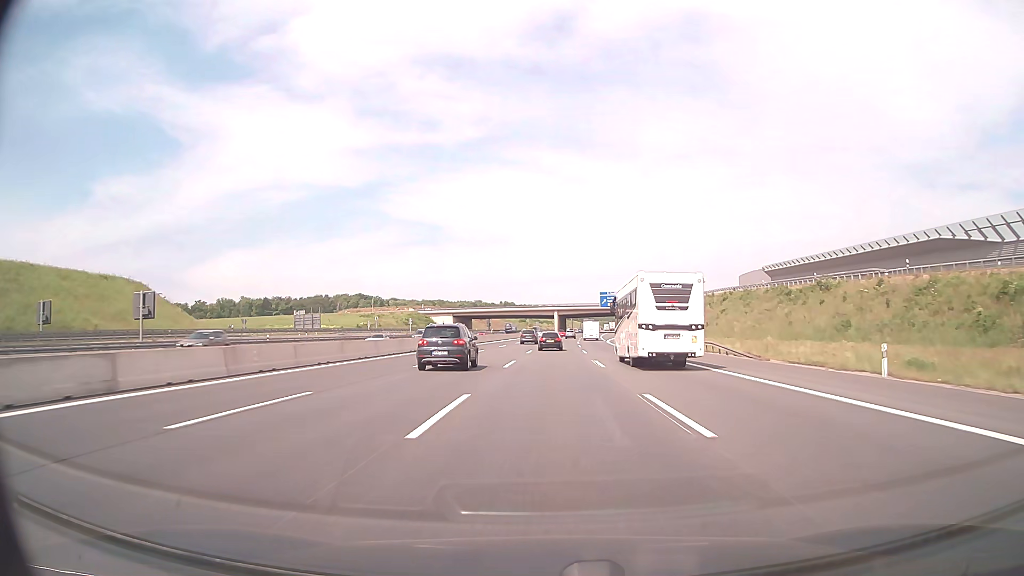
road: motorway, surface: asphalt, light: Day
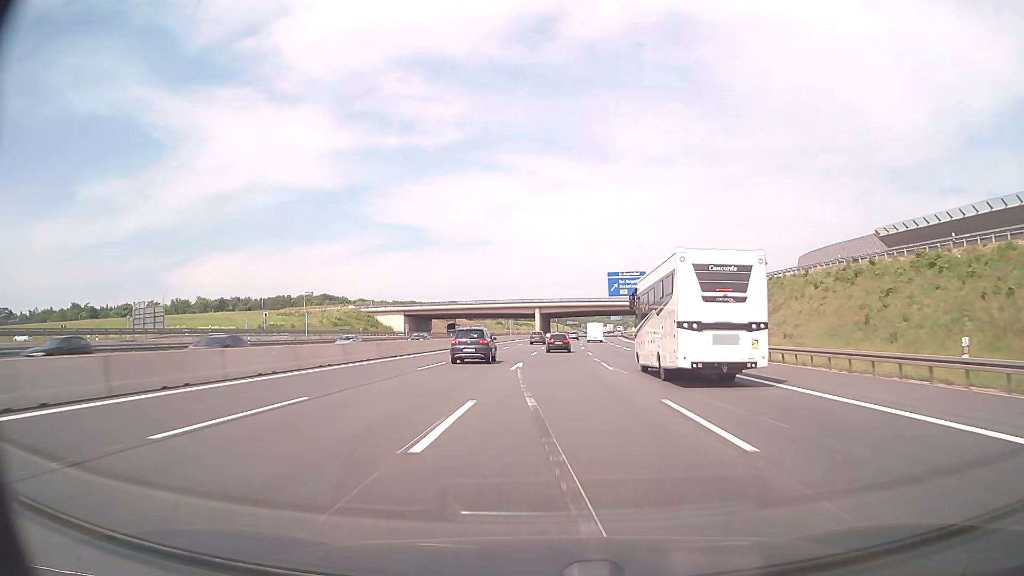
(+0.7, +54.6) m; +2°
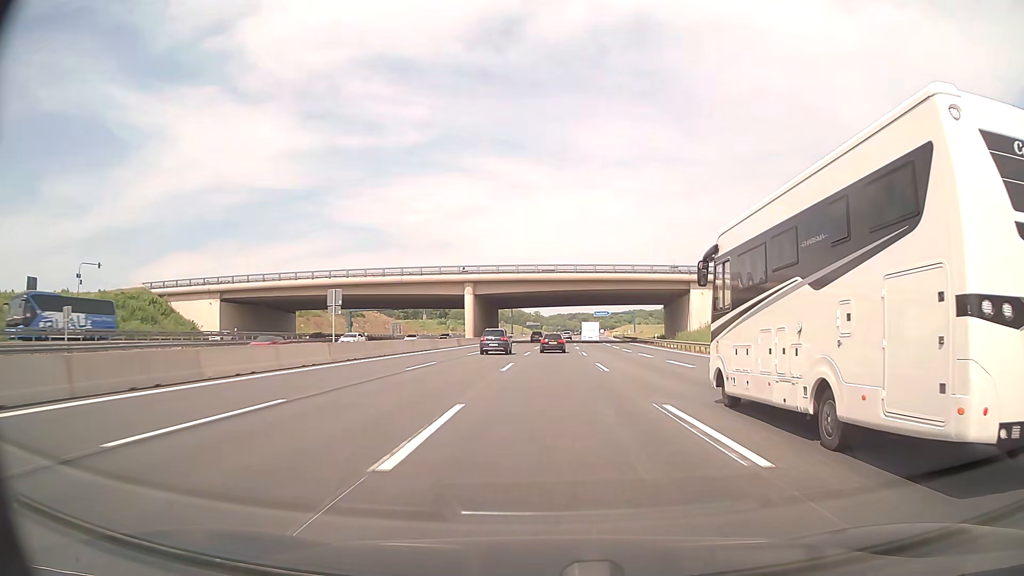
(+2.7, +90.9) m; +3°
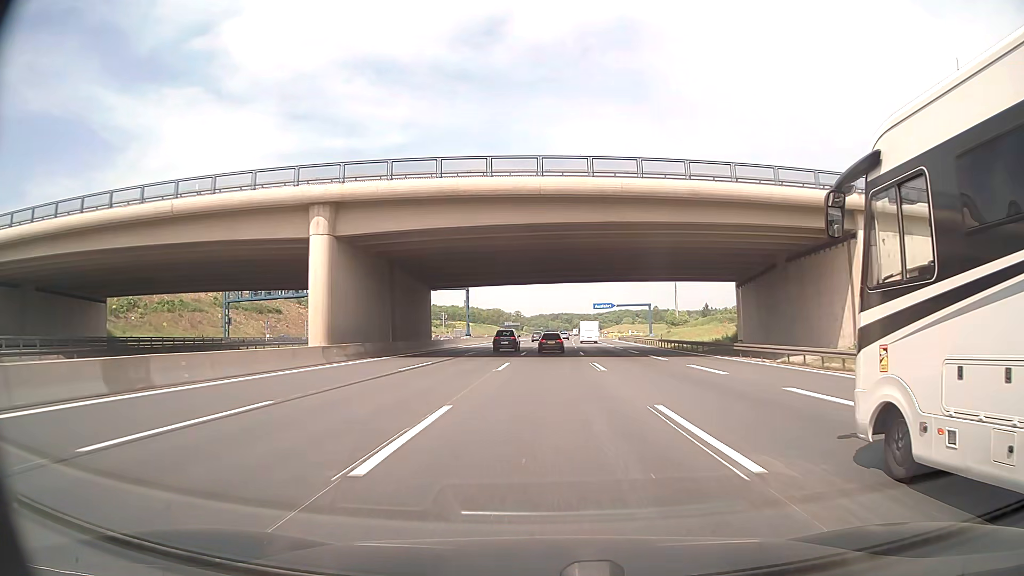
(+1.0, +54.3) m; +2°
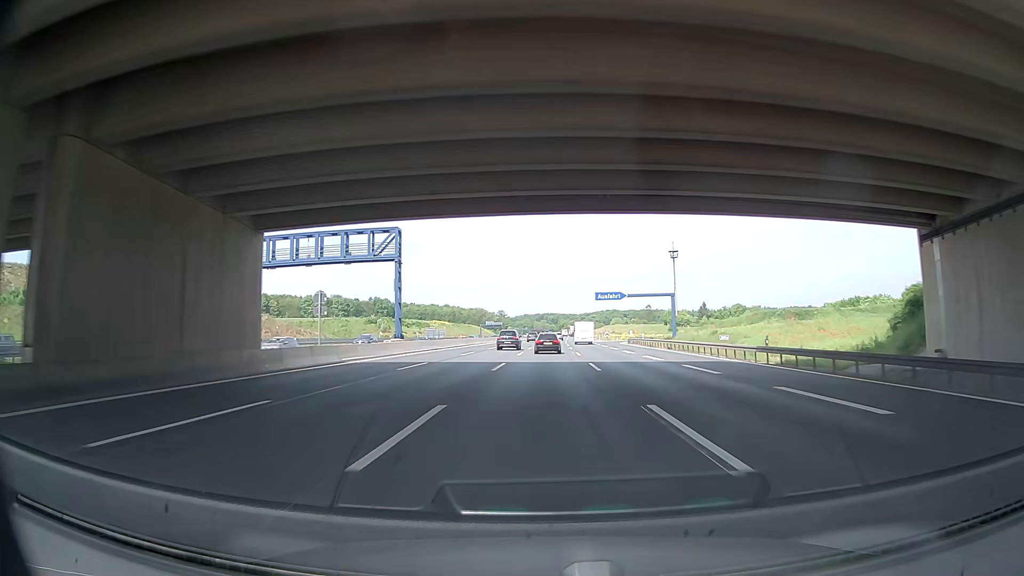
(+0.3, +35.8) m; +1°
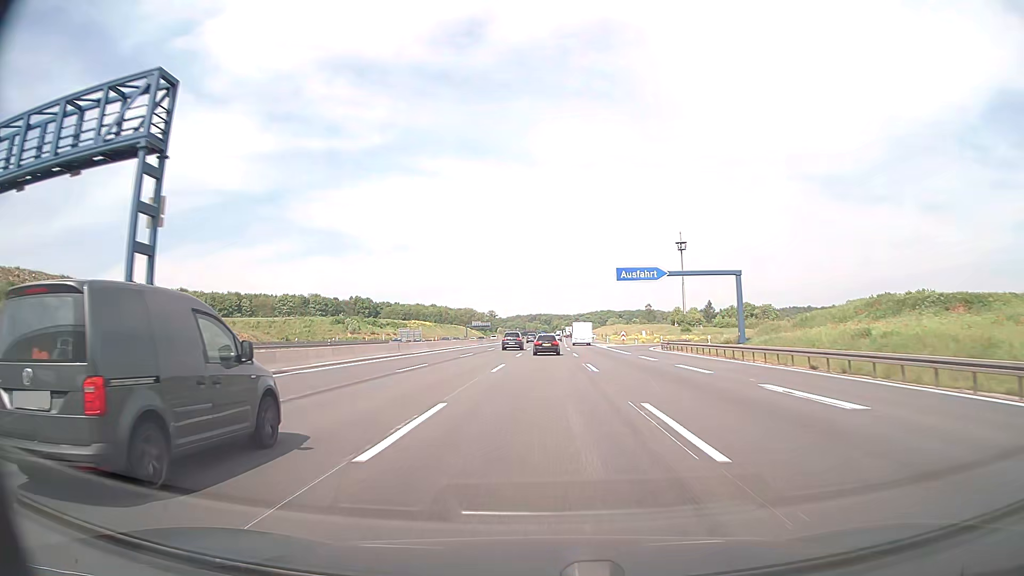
(+0.5, +35.4) m; +1°
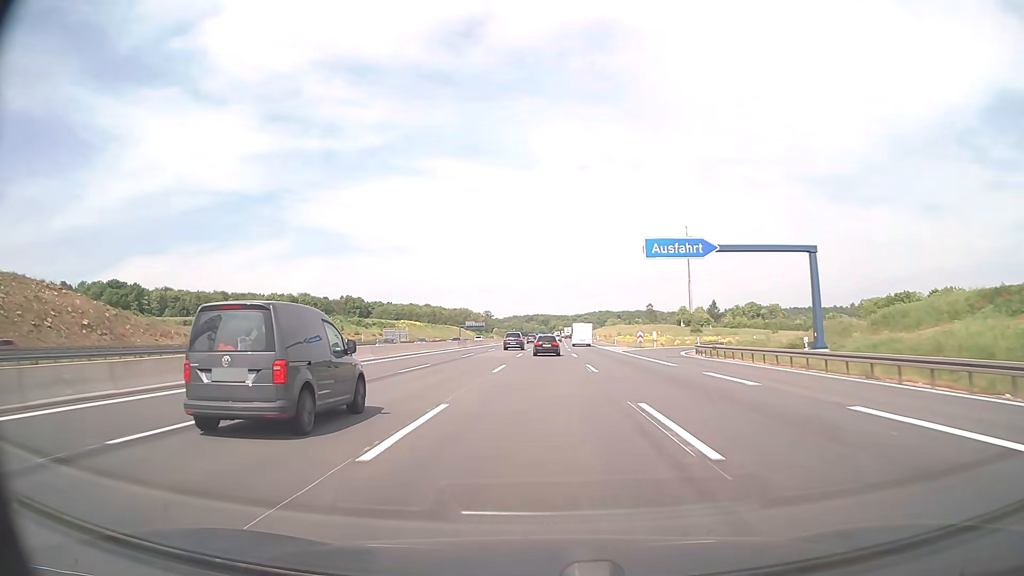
(+0.1, +17.7) m; 0°
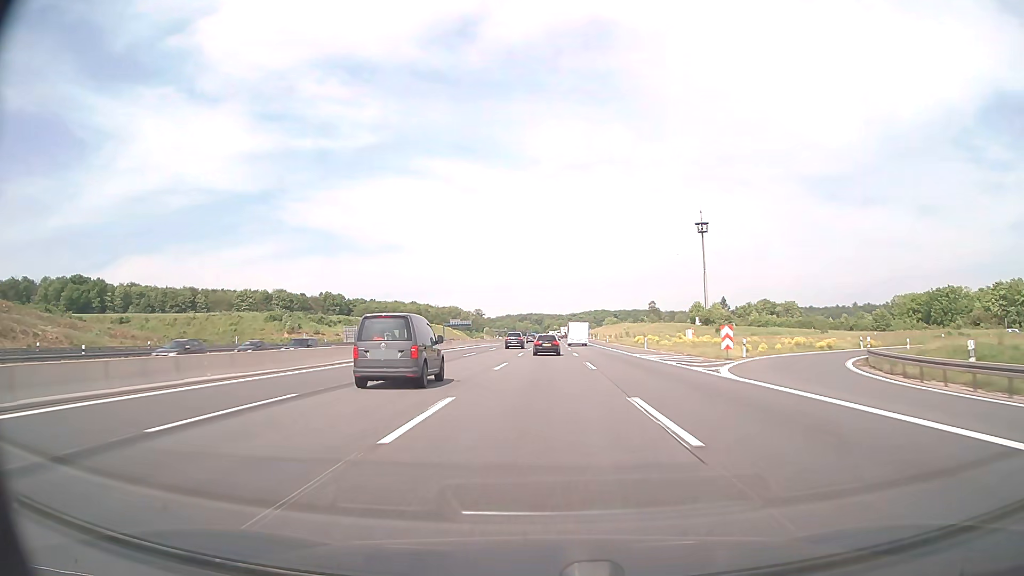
(0.0, +35.4) m; 0°
(0, +10) (0, +20) (0, +30) (0, +40) (0, +50) (+1, +60) (+1, +70) (+1, +80) (+1, +90) (+1, +100) m
